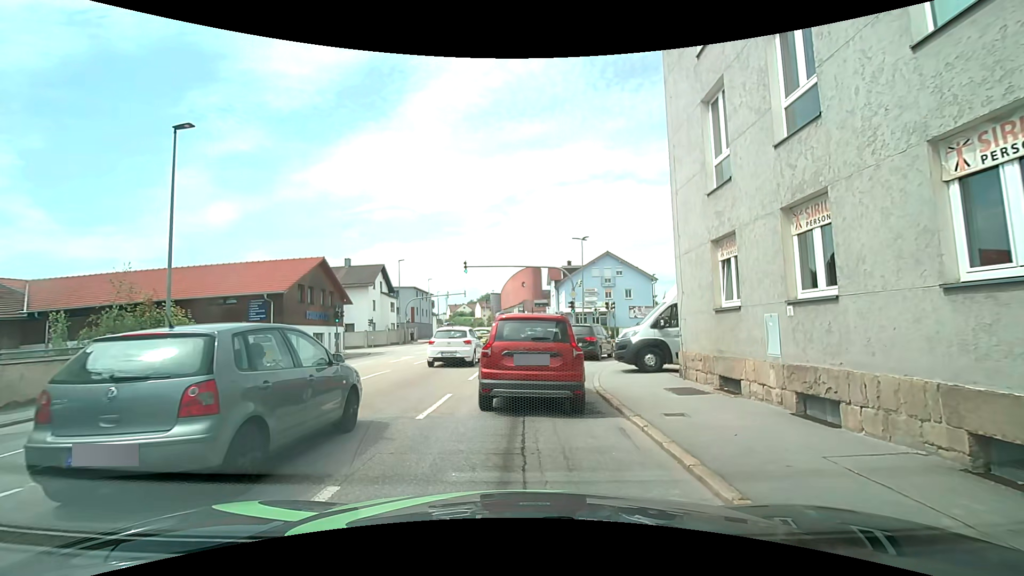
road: tertiary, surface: asphalt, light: Day
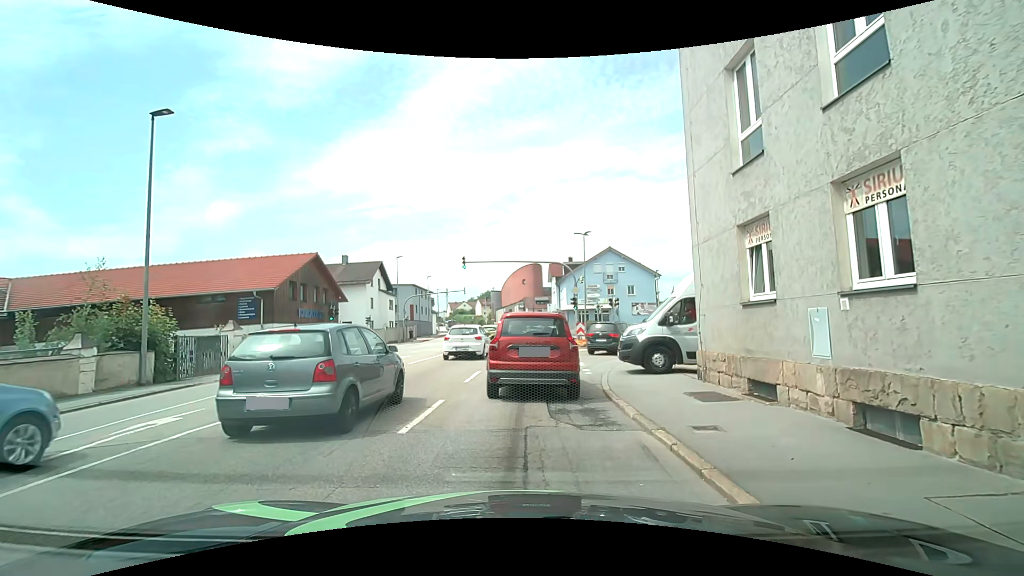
(0.0, +1.2) m; +1°
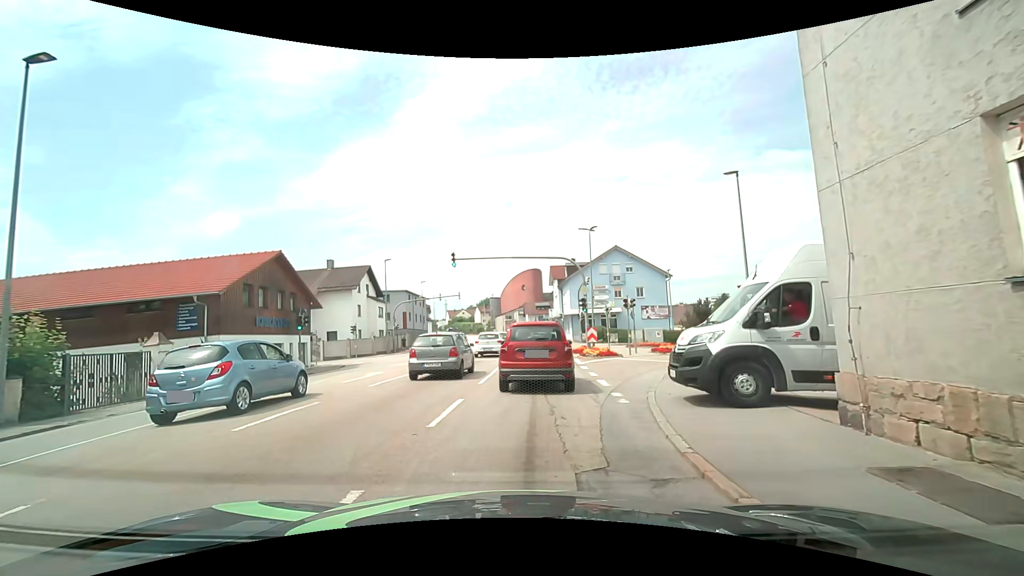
(0.0, +5.2) m; 0°
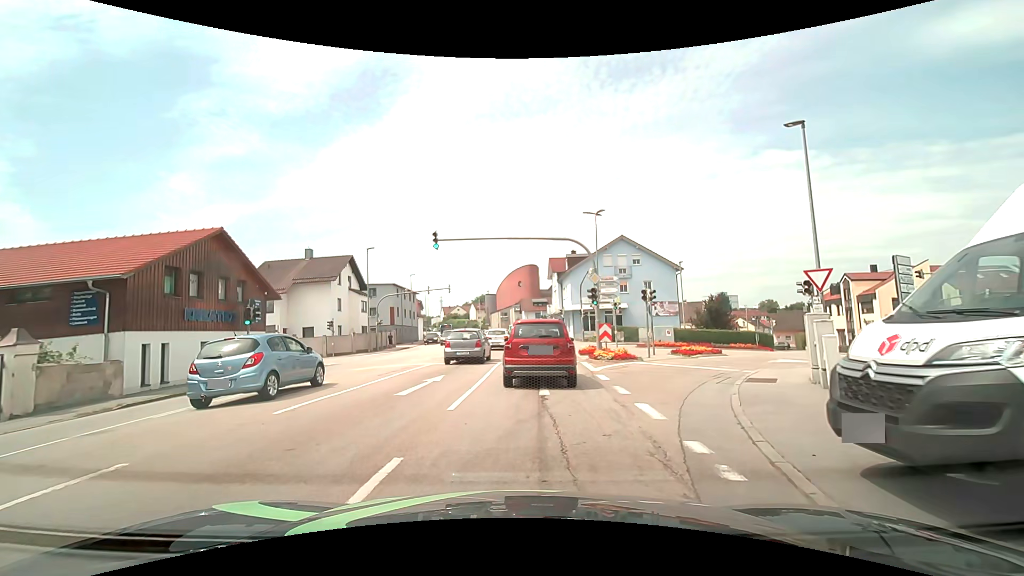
(0.0, +5.3) m; +1°
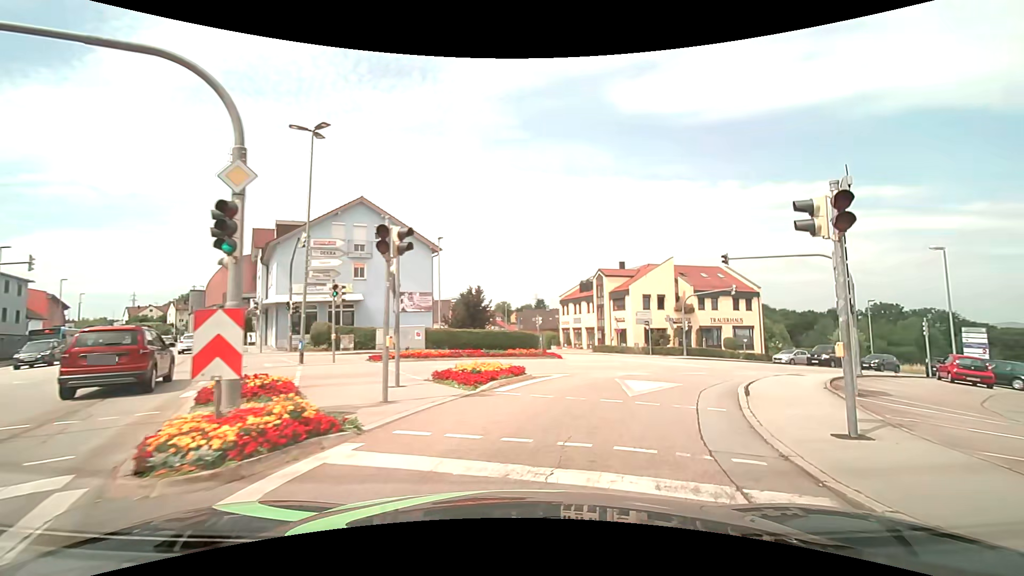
(+2.7, +15.3) m; +29°
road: tertiary_link
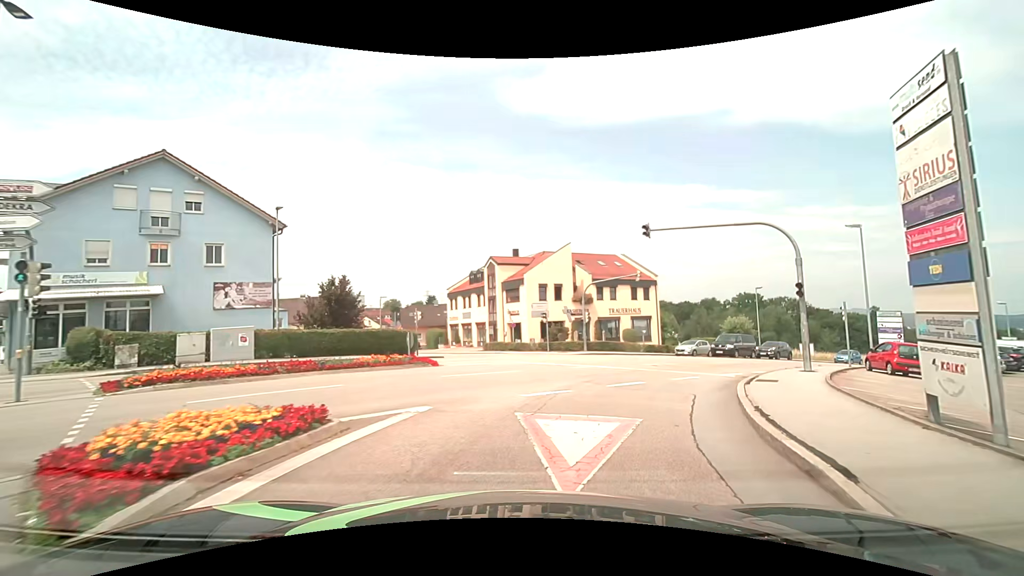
(+0.8, +7.4) m; +12°
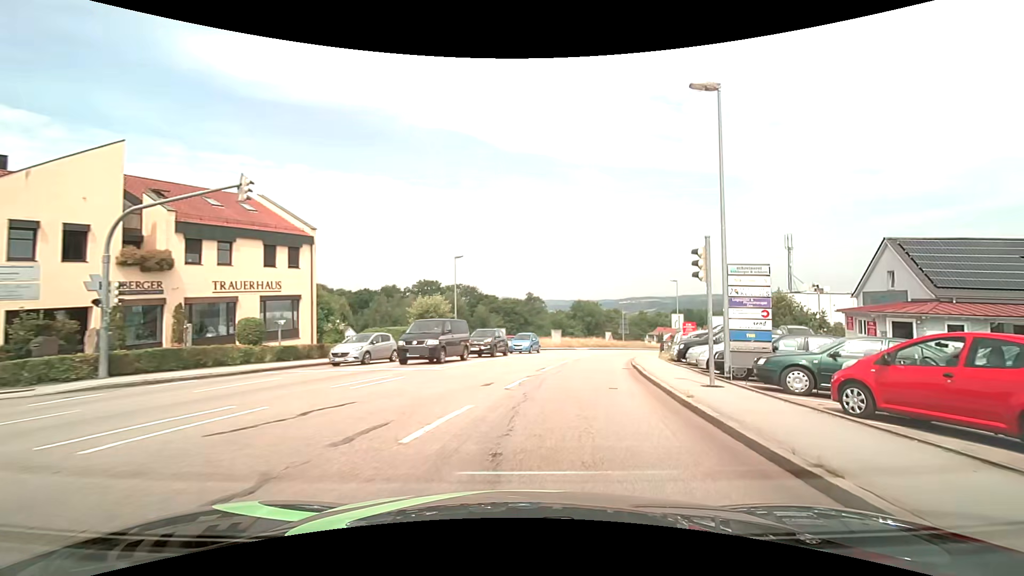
(+6.1, +21.1) m; +35°
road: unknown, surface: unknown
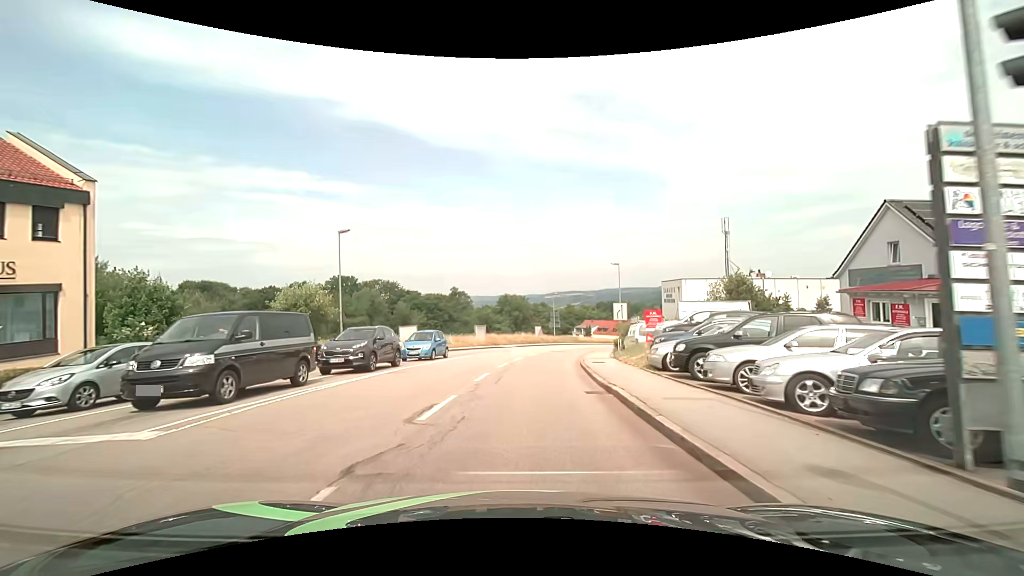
(+0.8, +10.1) m; +8°
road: tertiary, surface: asphalt
(0, +10) (+1, +20) (+2, +30) (+4, +40) (+6, +49) (+9, +59) (+12, +68) (+16, +78) (+20, +87) (+25, +96) m
